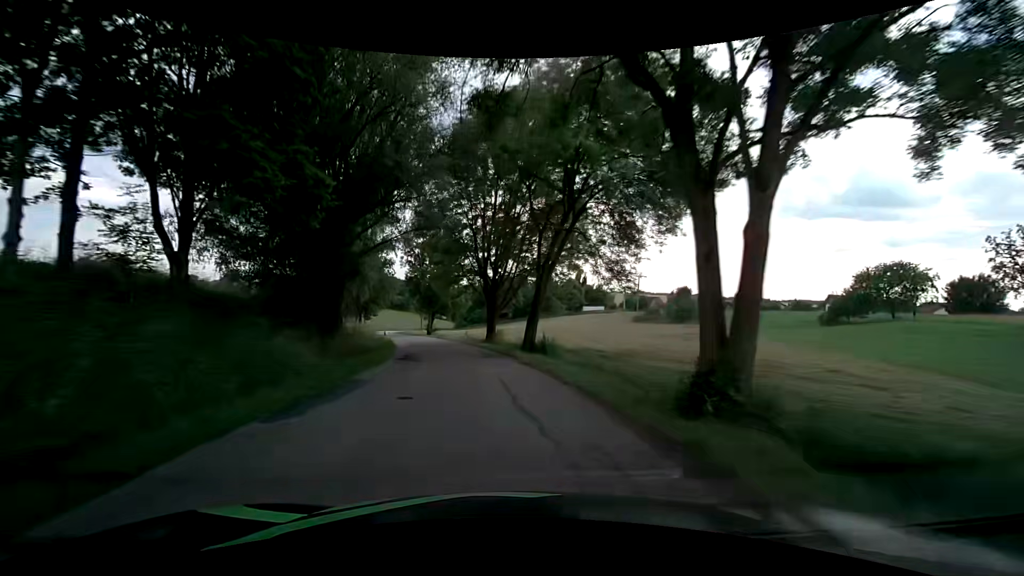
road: tertiary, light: Day
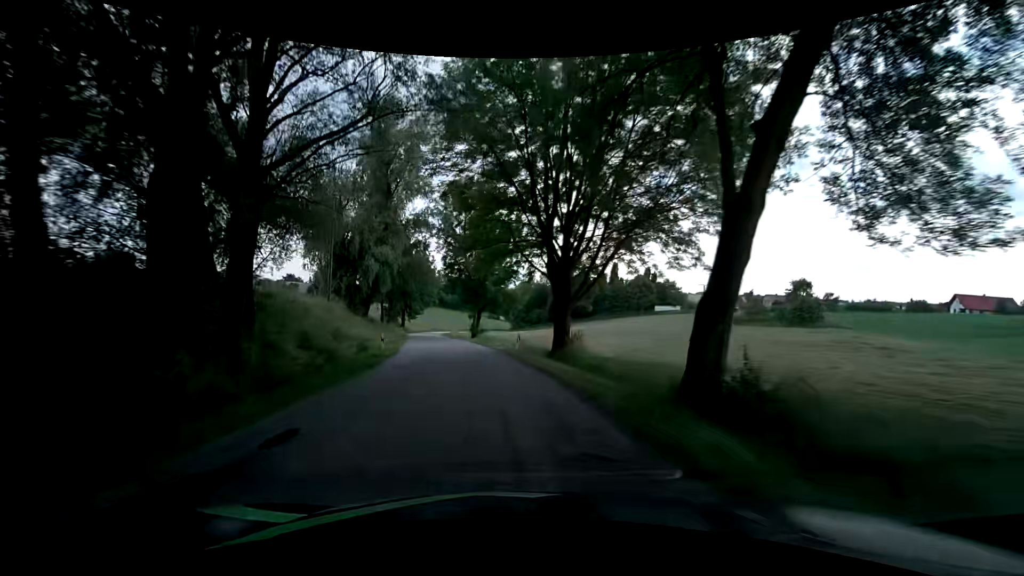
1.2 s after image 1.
(-0.9, +17.6) m; -6°
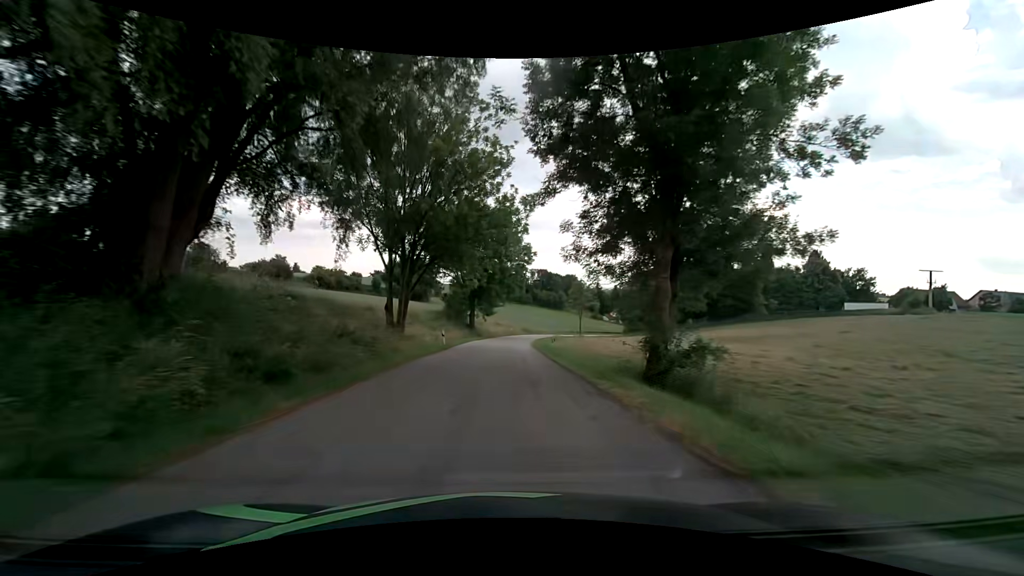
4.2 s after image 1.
(-5.0, +42.2) m; -11°
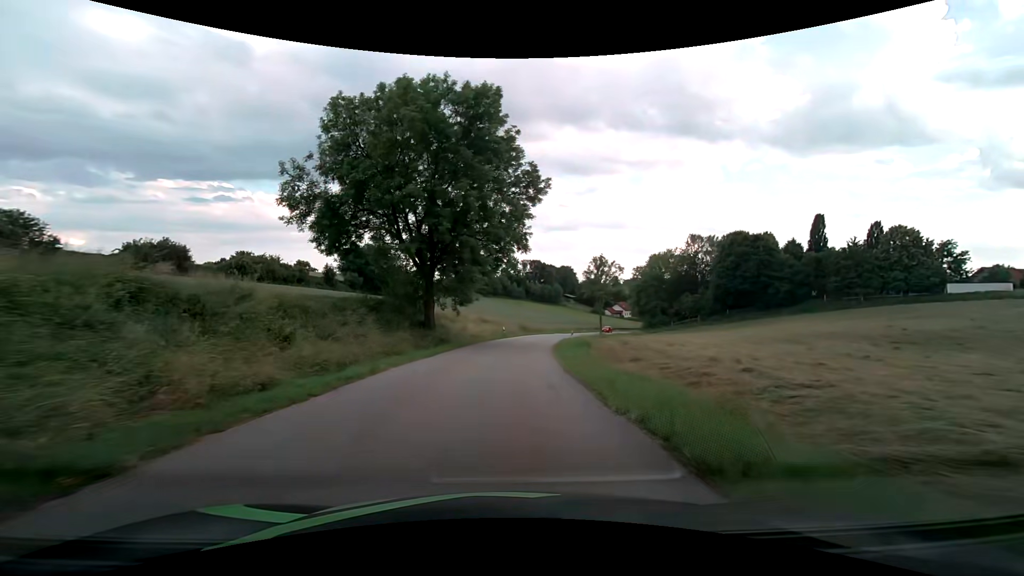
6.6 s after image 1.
(-0.1, +30.7) m; +1°
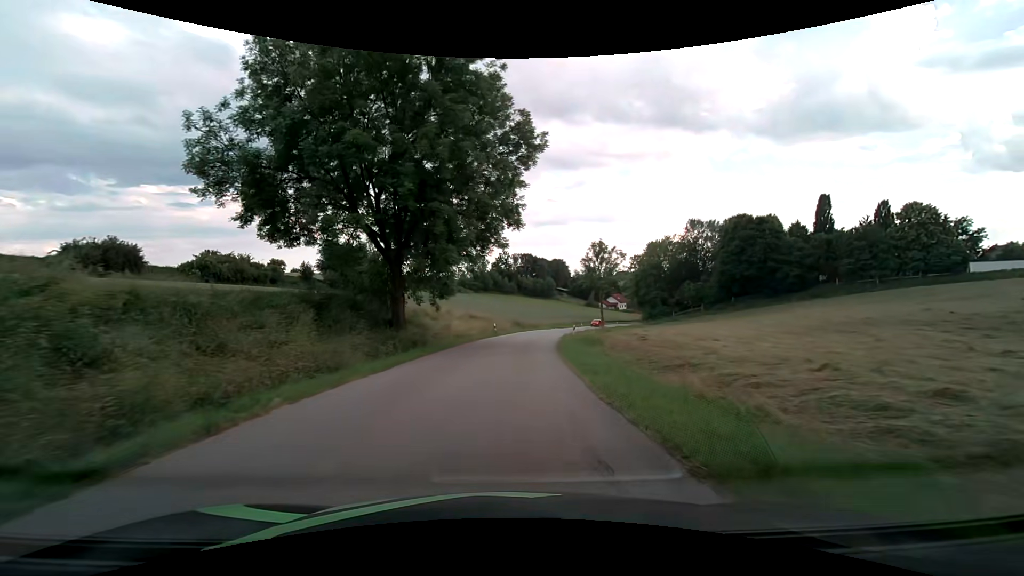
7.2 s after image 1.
(+0.1, +7.1) m; +1°
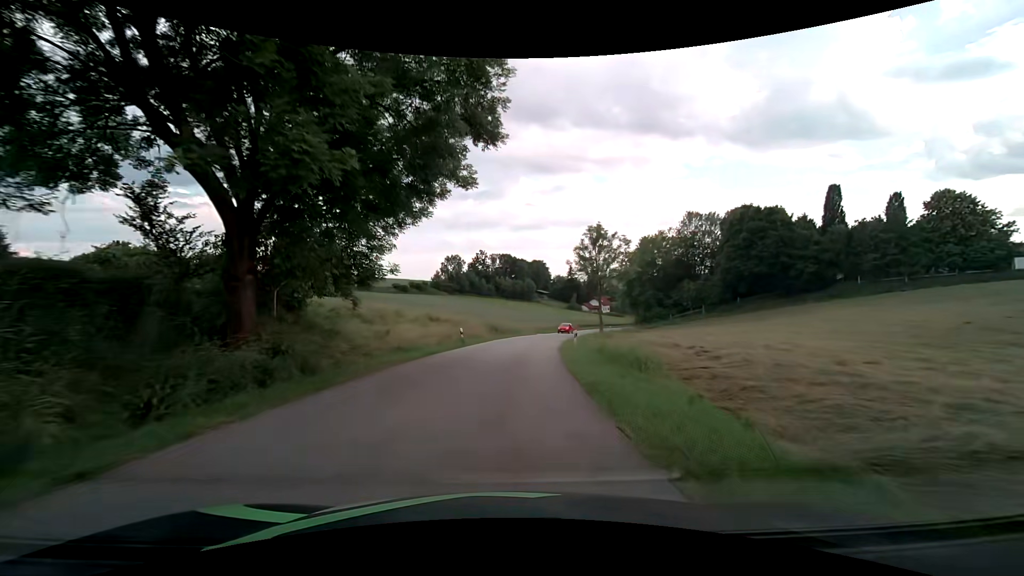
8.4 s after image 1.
(+0.2, +13.6) m; +2°
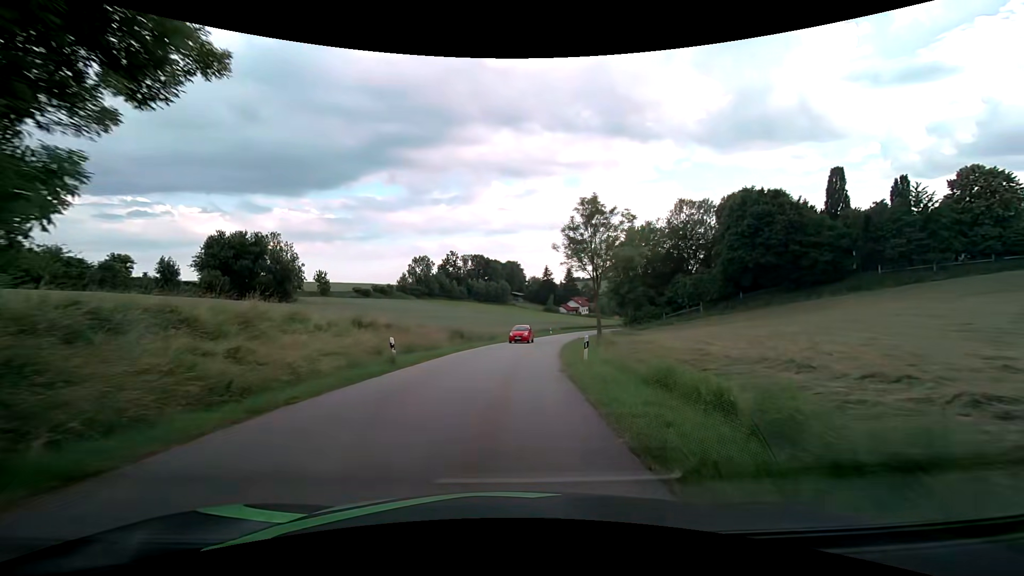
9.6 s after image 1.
(+0.4, +12.7) m; +2°
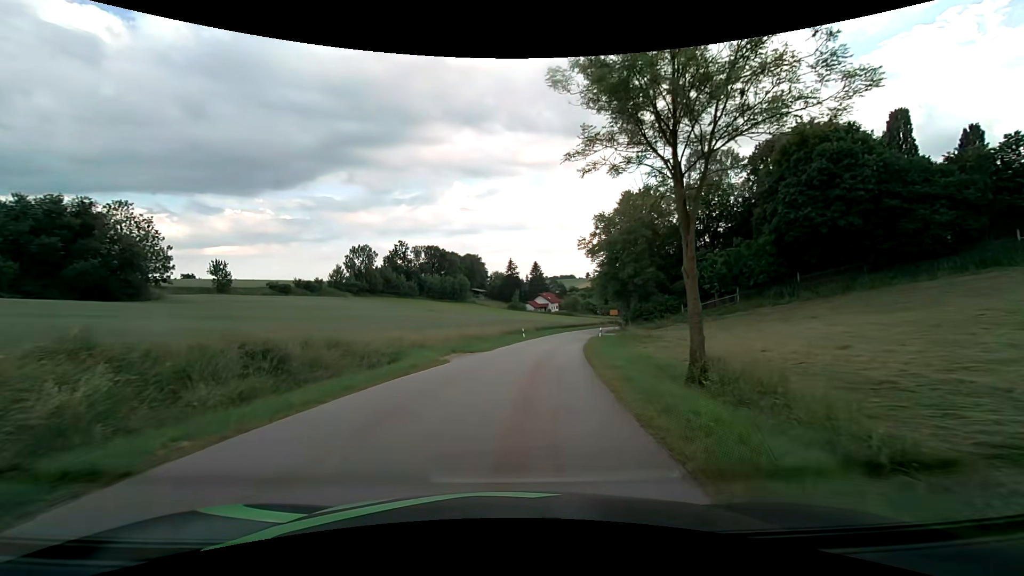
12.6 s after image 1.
(+1.7, +27.8) m; +5°
(0, +10) (+1, +20) (+2, +30) (+4, +40) (+6, +50) (+8, +59) (+11, +69) (+14, +78) (+18, +88) (+21, +97) m
